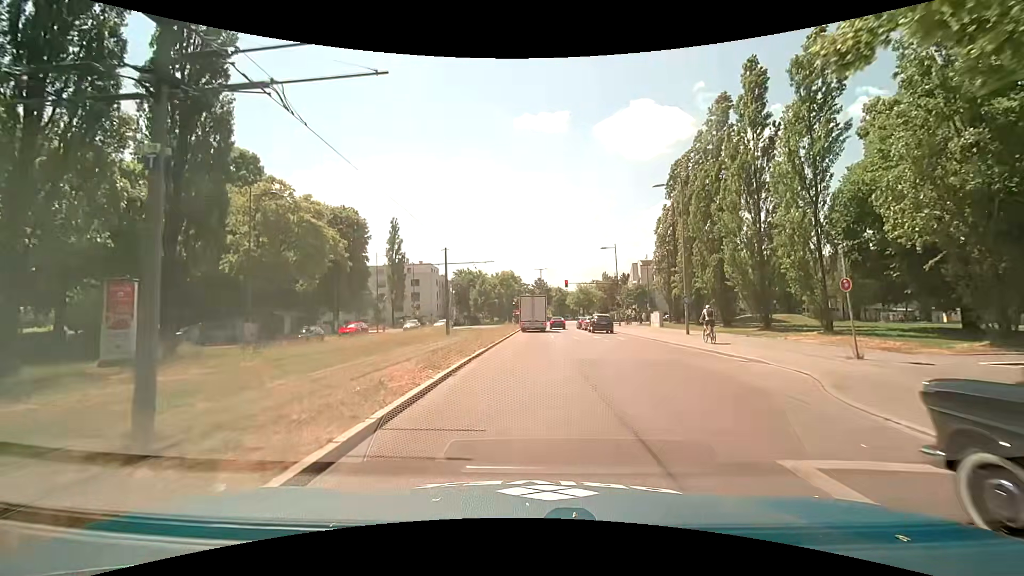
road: secondary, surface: asphalt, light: Day
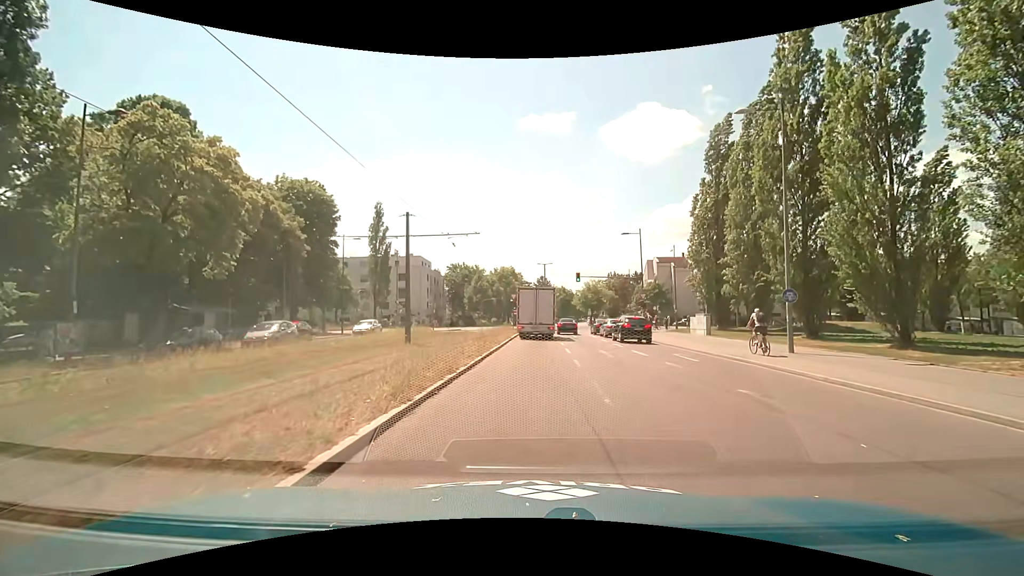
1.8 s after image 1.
(0.0, +13.0) m; 0°
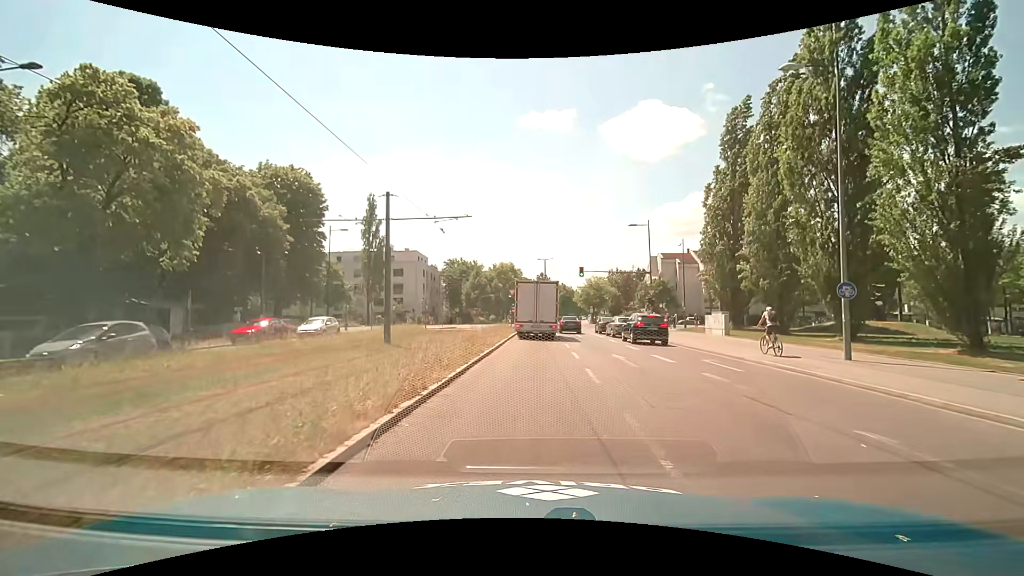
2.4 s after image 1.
(0.0, +3.6) m; 0°
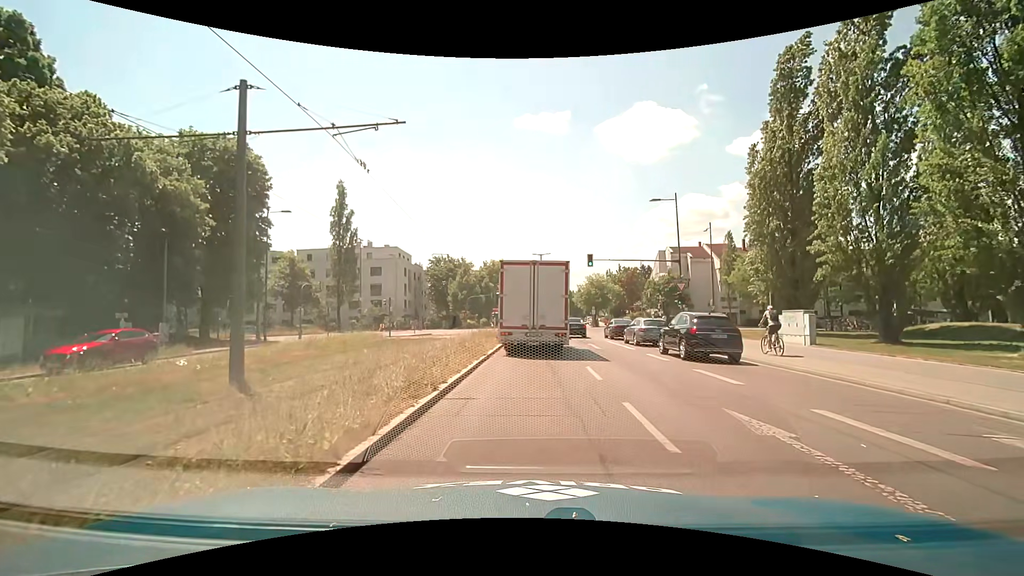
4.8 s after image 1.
(+0.1, +10.9) m; +1°
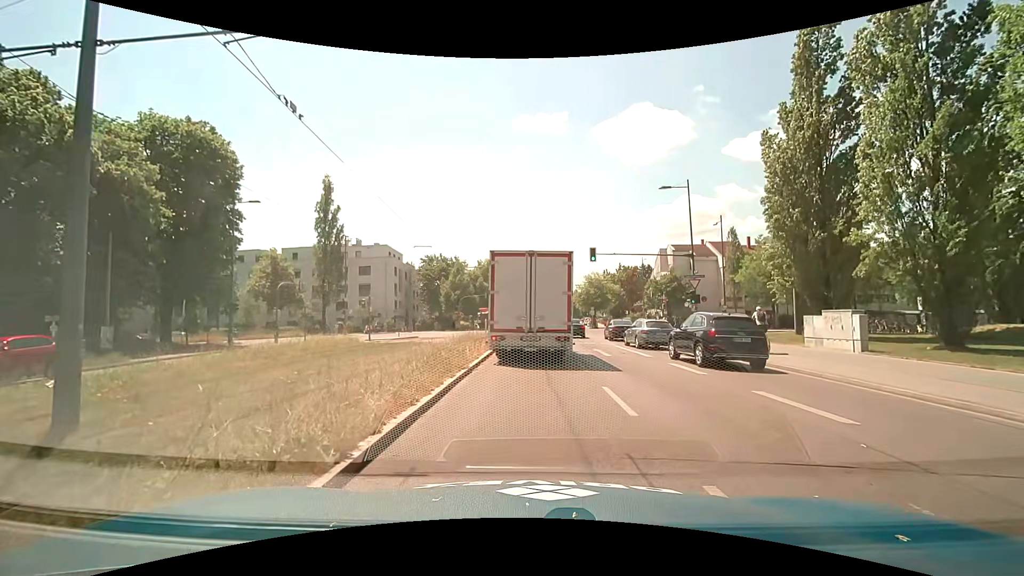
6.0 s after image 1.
(0.0, +3.9) m; 0°
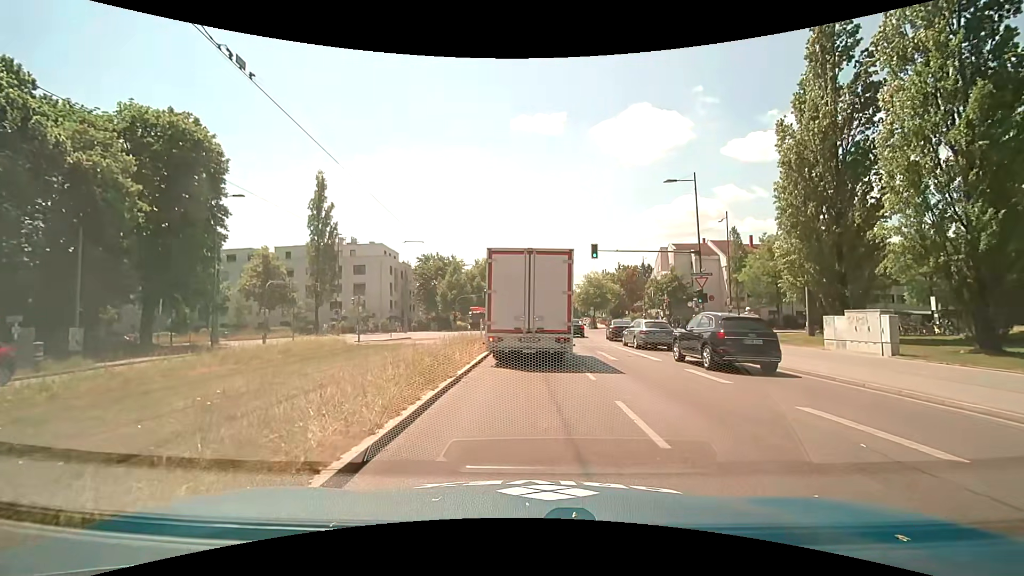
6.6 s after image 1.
(0.0, +1.8) m; 0°
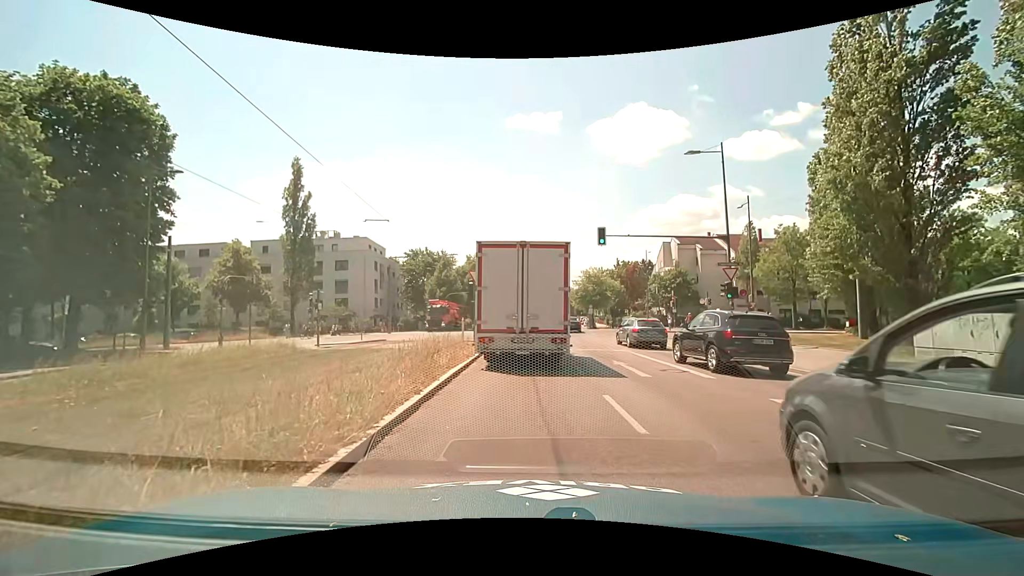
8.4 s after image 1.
(+0.1, +5.5) m; 0°
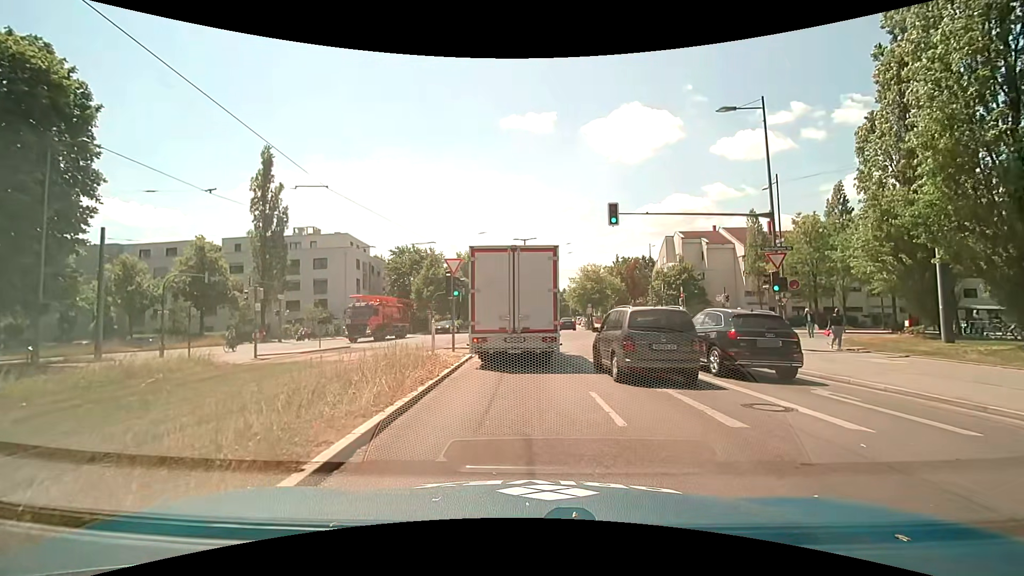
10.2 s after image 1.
(+0.1, +5.6) m; +2°
